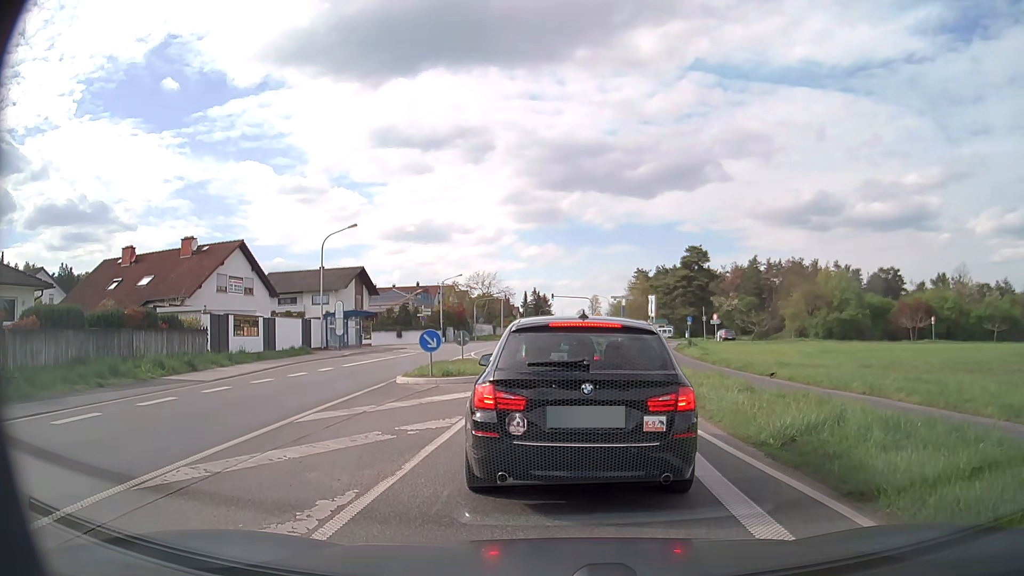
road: primary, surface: asphalt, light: Day
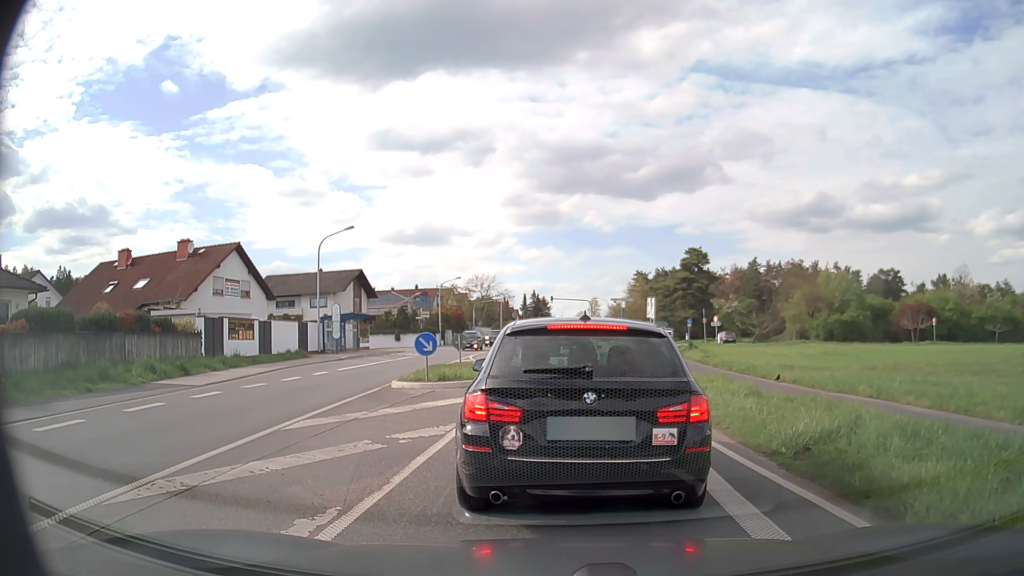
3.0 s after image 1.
(0.0, +0.5) m; 0°
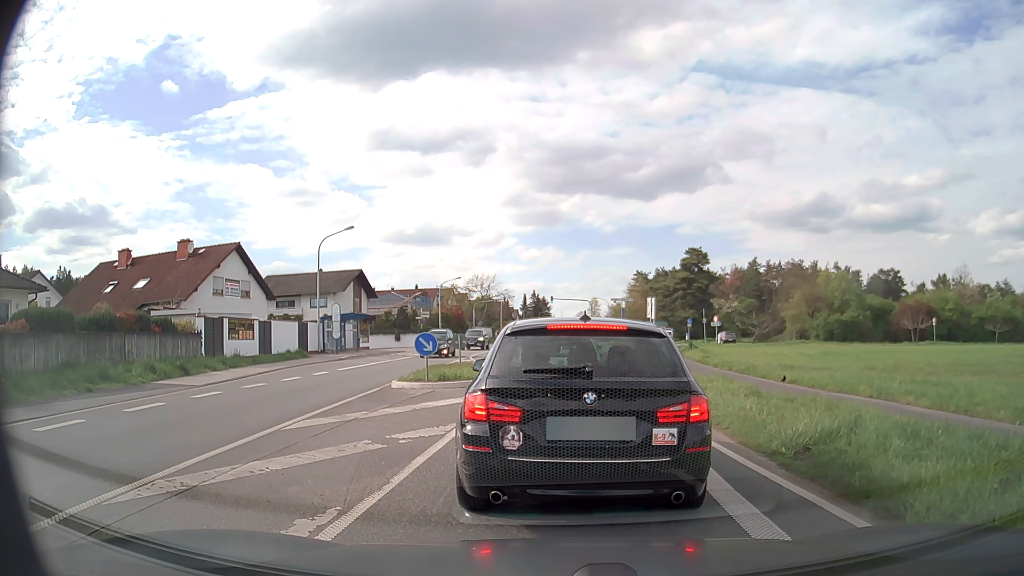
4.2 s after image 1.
(0.0, 0.0) m; 0°
(0, +10) (-1, +20) (-1, +30) (-2, +40) (-3, +50) (-3, +60) (-3, +70) (-3, +80) (-3, +90) (-4, +100) m
